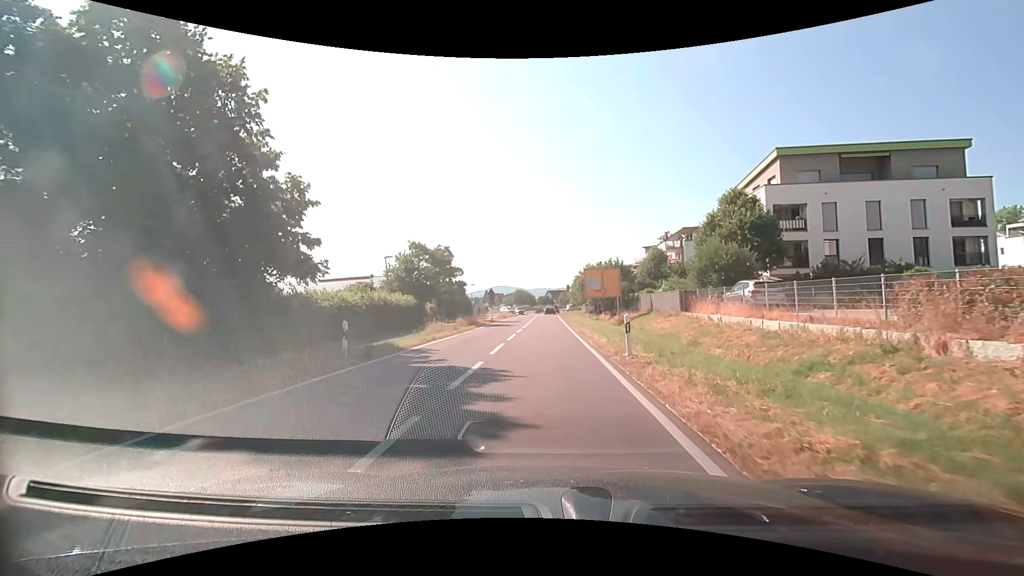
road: secondary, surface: asphalt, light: Day
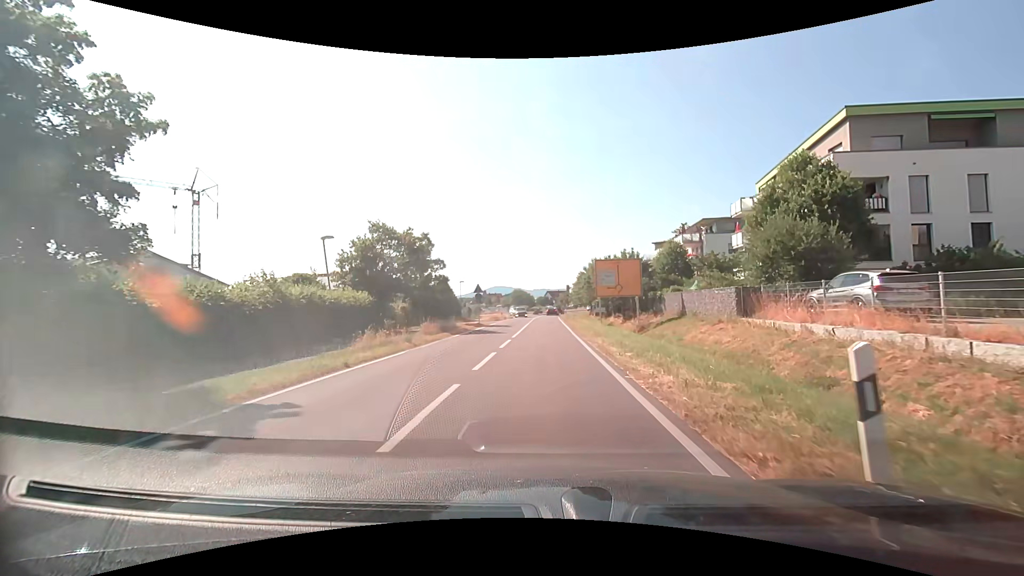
(0.0, +9.4) m; 0°
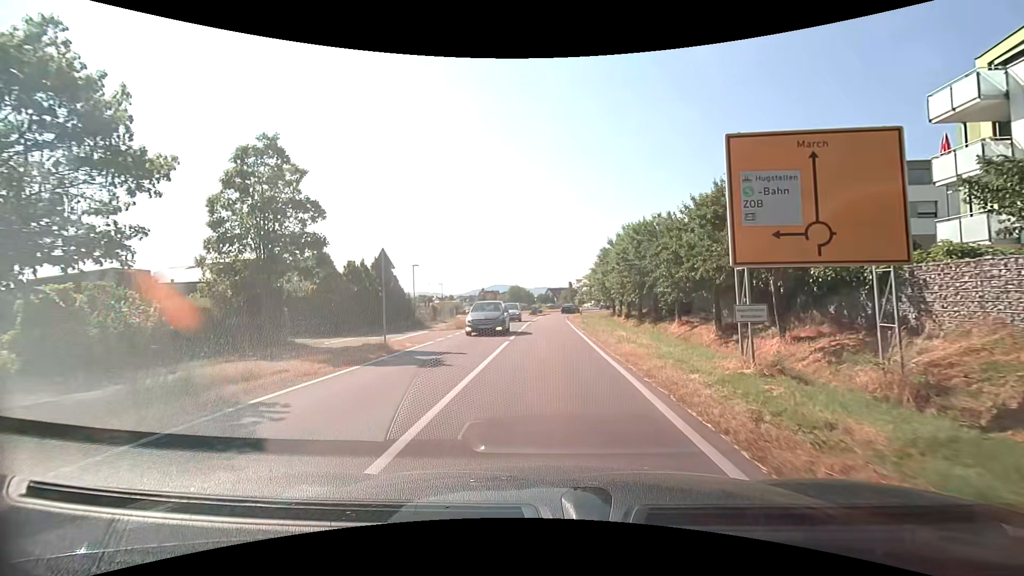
(-0.1, +24.1) m; 0°
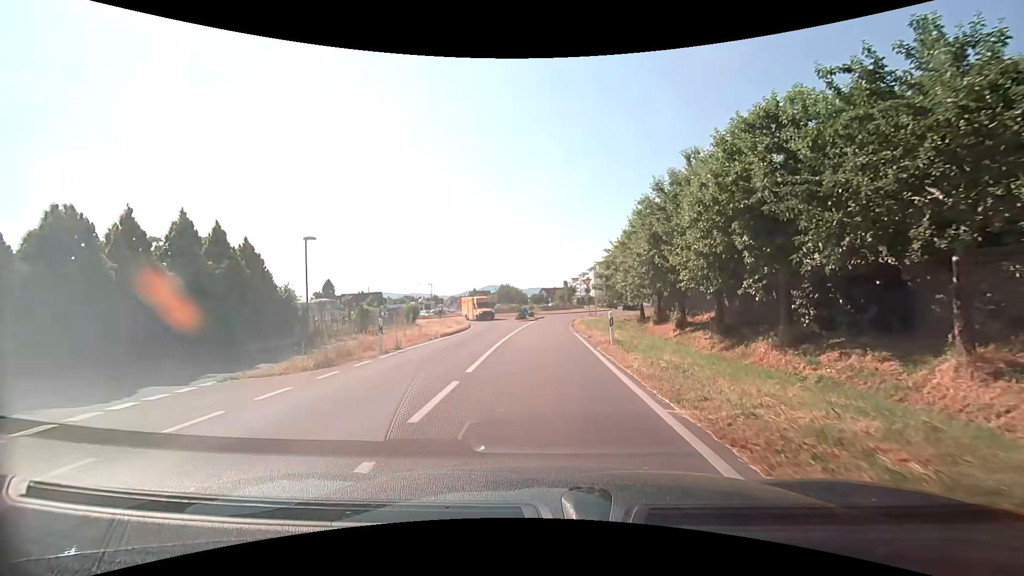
(+0.1, +18.2) m; +1°
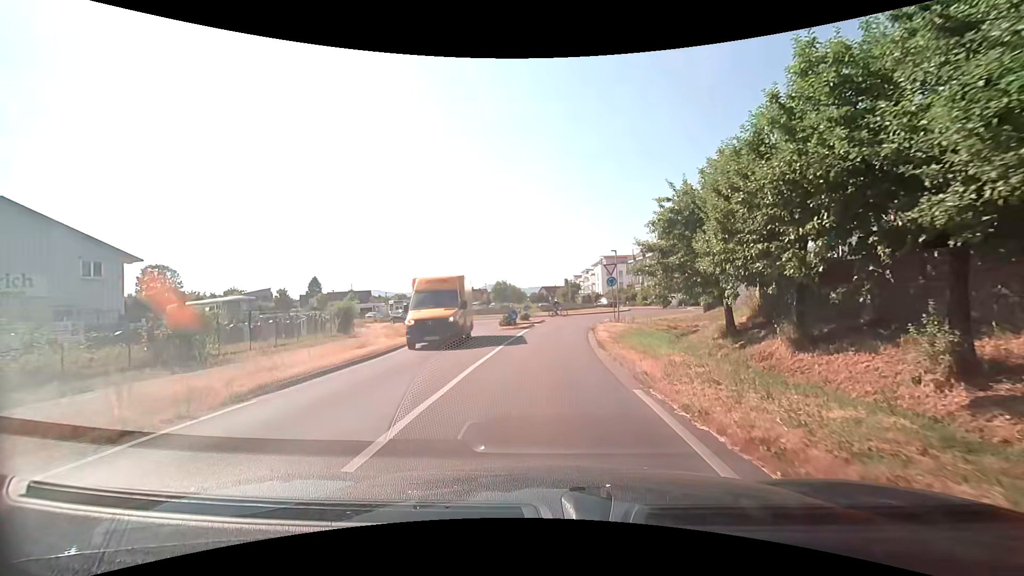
(-0.1, +16.1) m; 0°
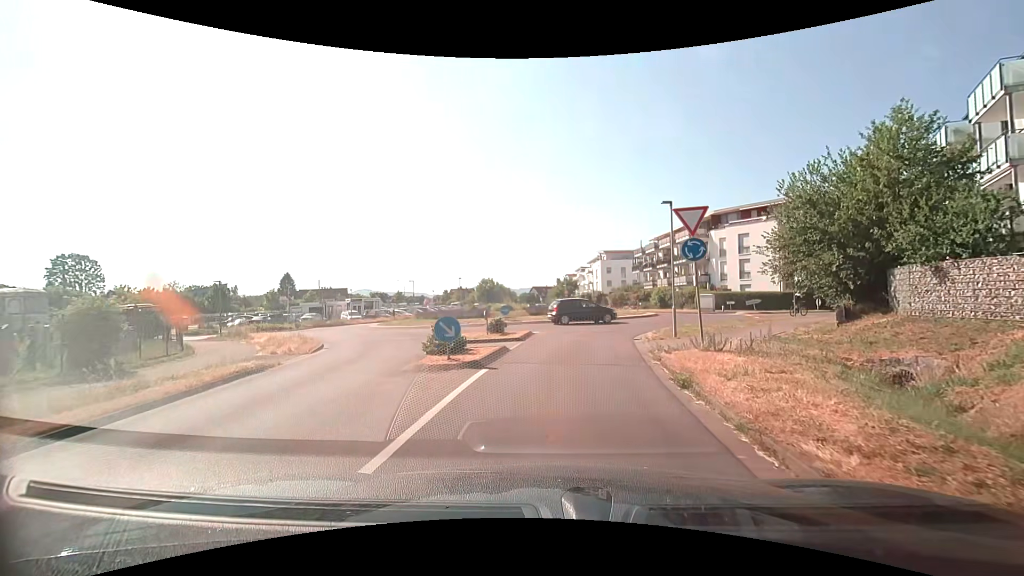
(+0.1, +17.2) m; +1°
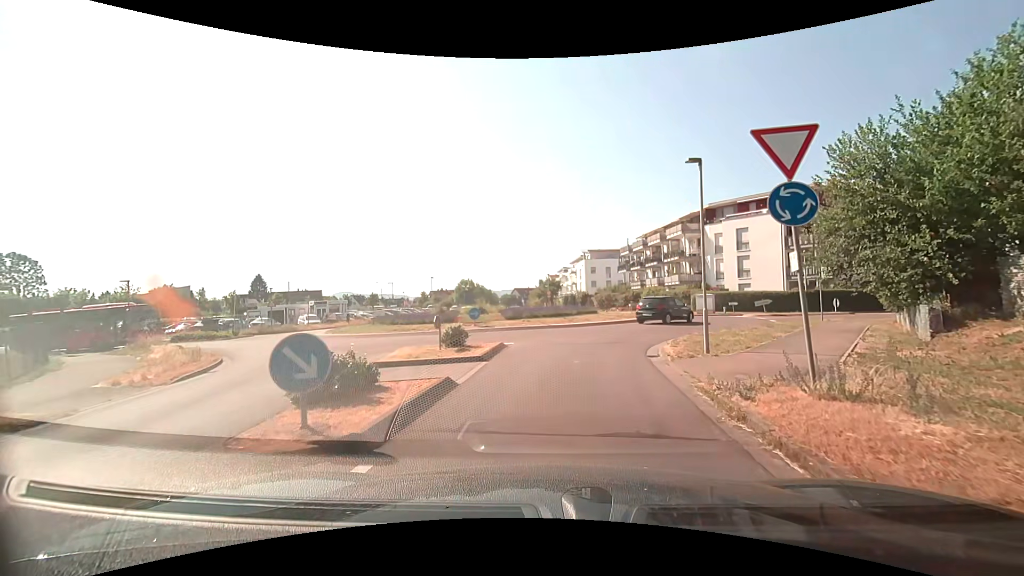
(+0.1, +5.7) m; +2°
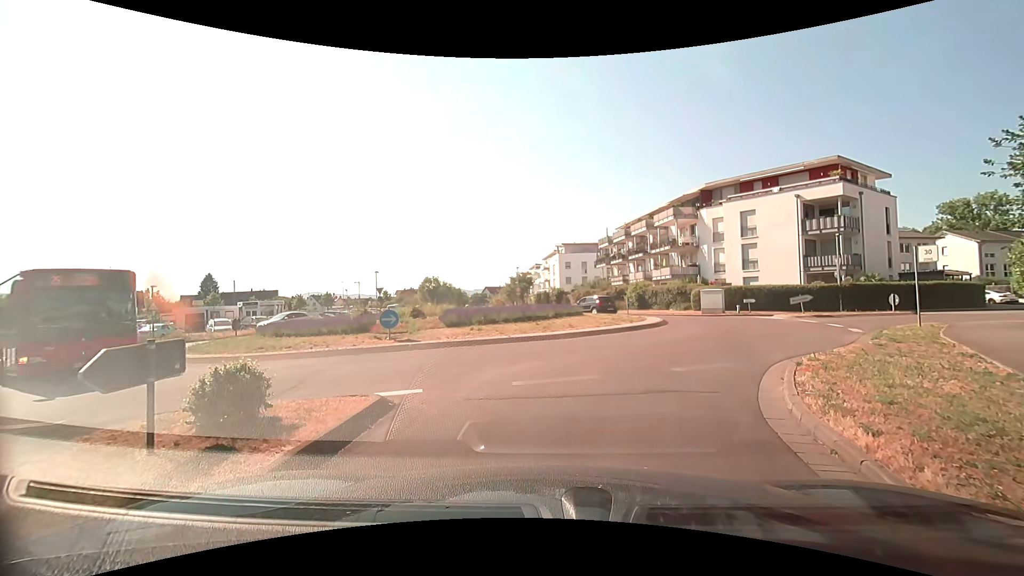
(+0.3, +9.4) m; +3°
(+1, +10) (+6, +19) (+8, +28) (+3, +37) (-7, +40) (-16, +36) (-25, +32) (-34, +29) (-44, +30) (-52, +36) m
